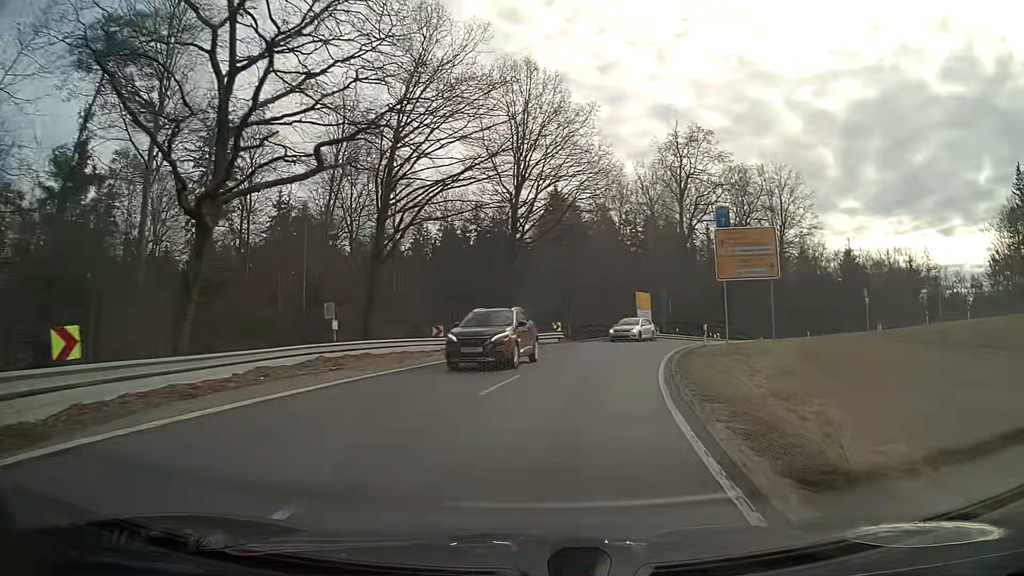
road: secondary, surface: asphalt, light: Day
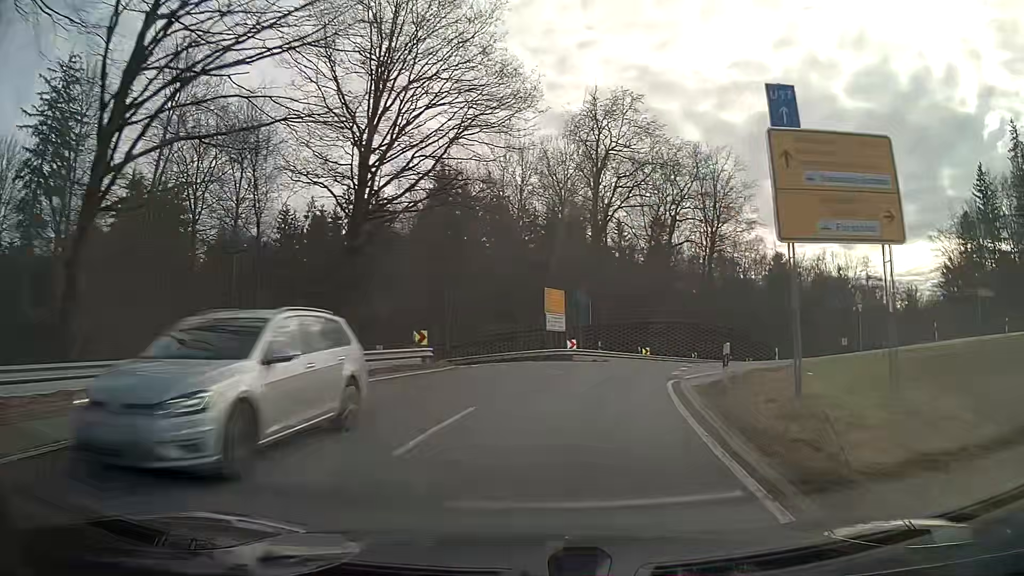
(+1.3, +16.2) m; +10°
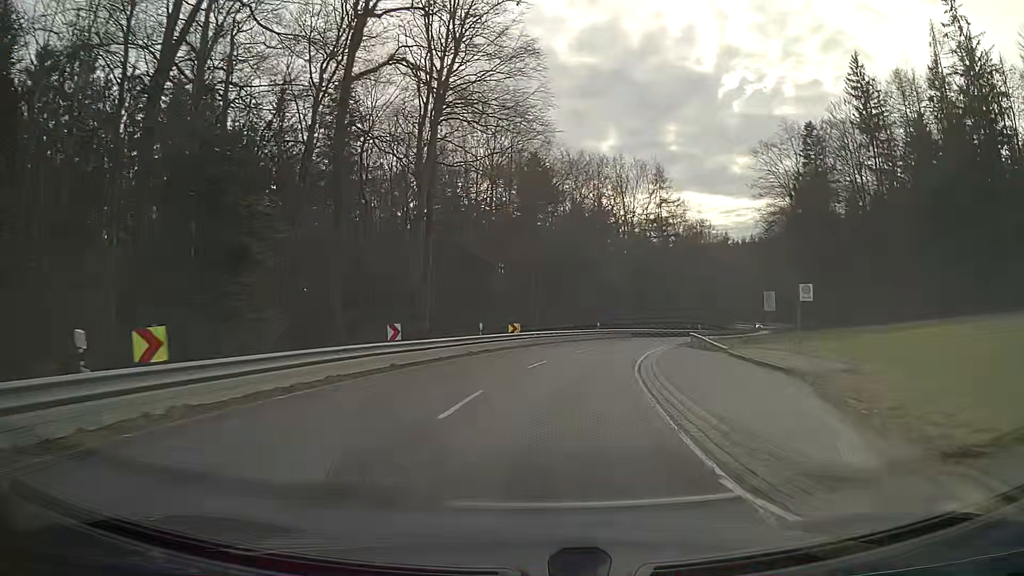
(+9.2, +39.8) m; +24°
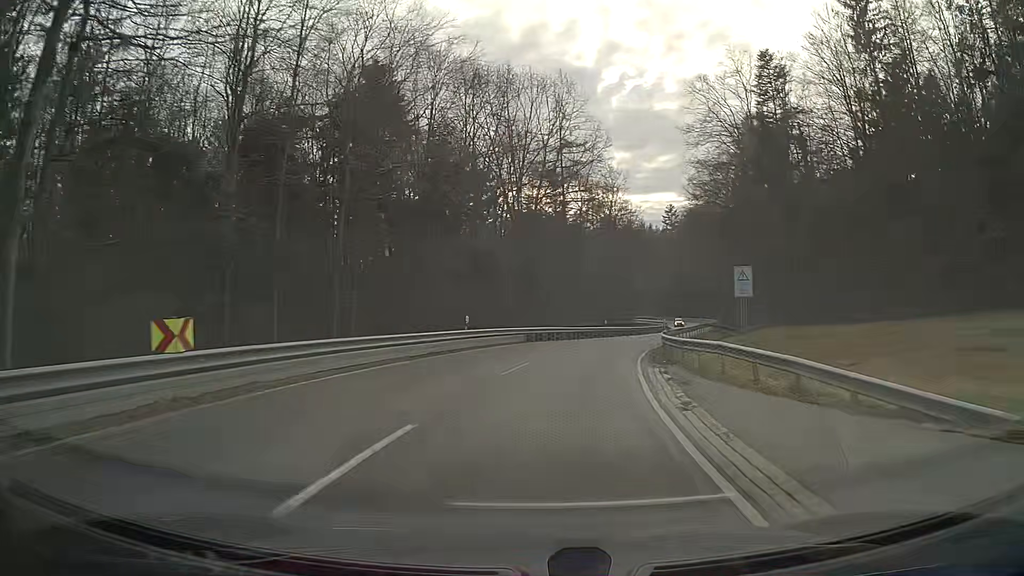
(+2.4, +26.6) m; +11°
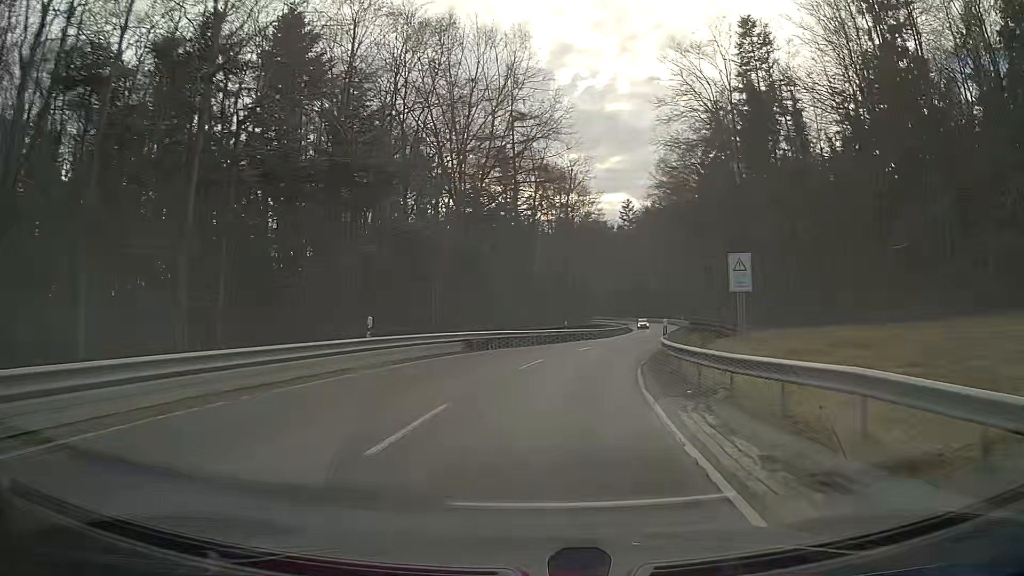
(+0.3, +9.3) m; +4°
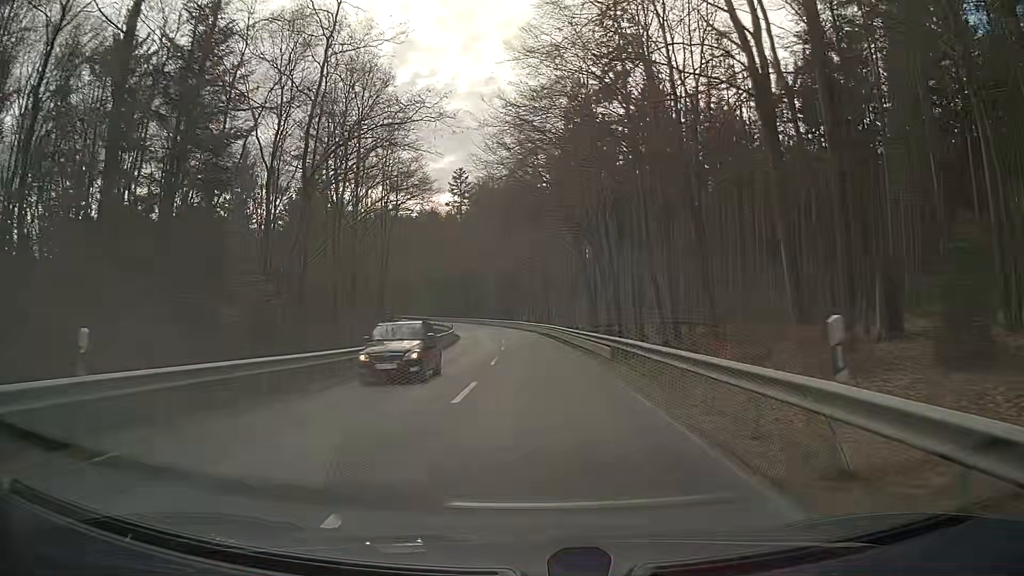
(+4.8, +37.8) m; +13°
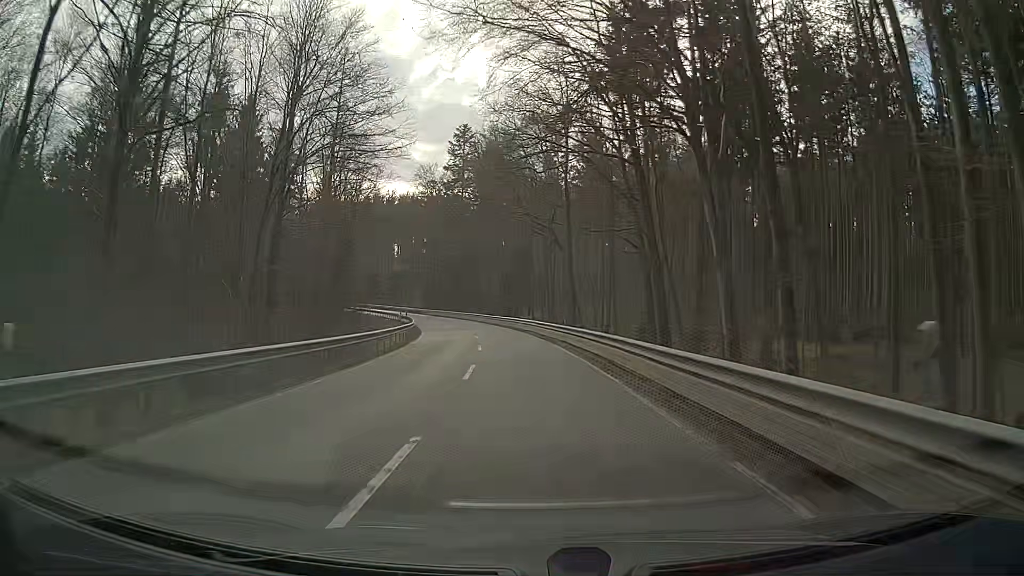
(-0.2, +29.5) m; -1°
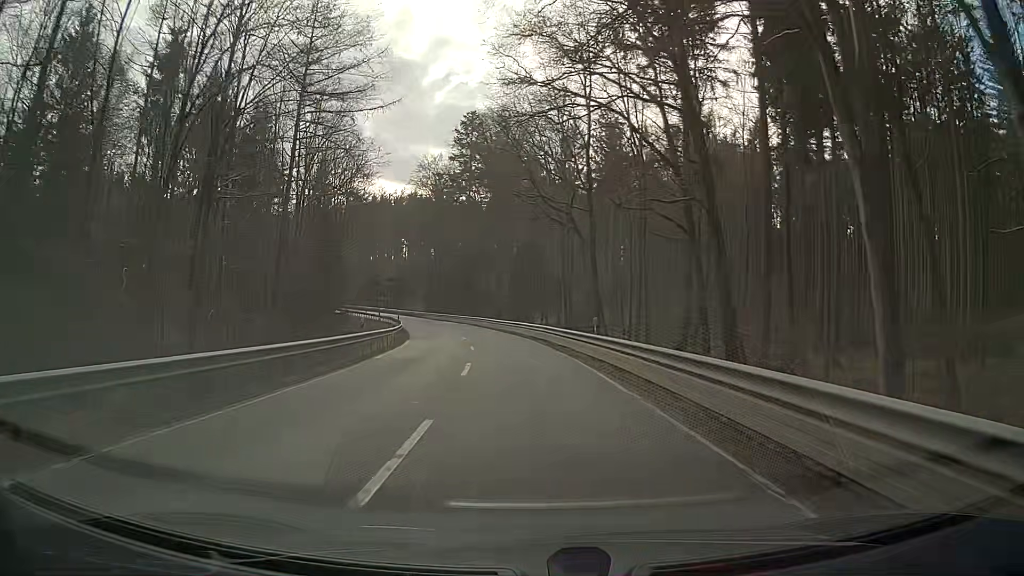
(-0.1, +9.7) m; -1°
(0, +10) (0, +20) (-1, +30) (-3, +40) (-4, +50) (-6, +60) (-9, +69) (-12, +79) (-16, +88) (-20, +97) m
